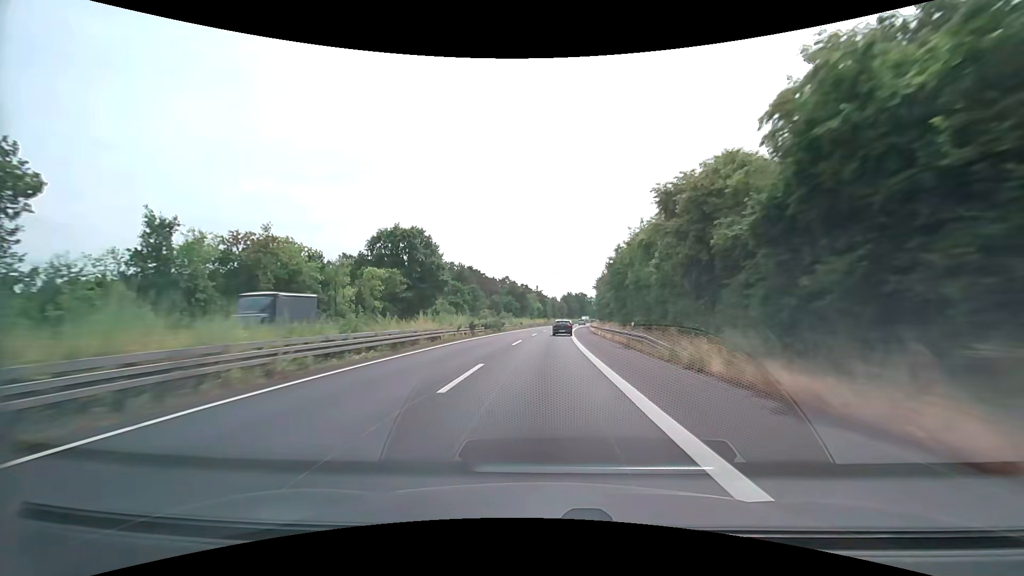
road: trunk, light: Day
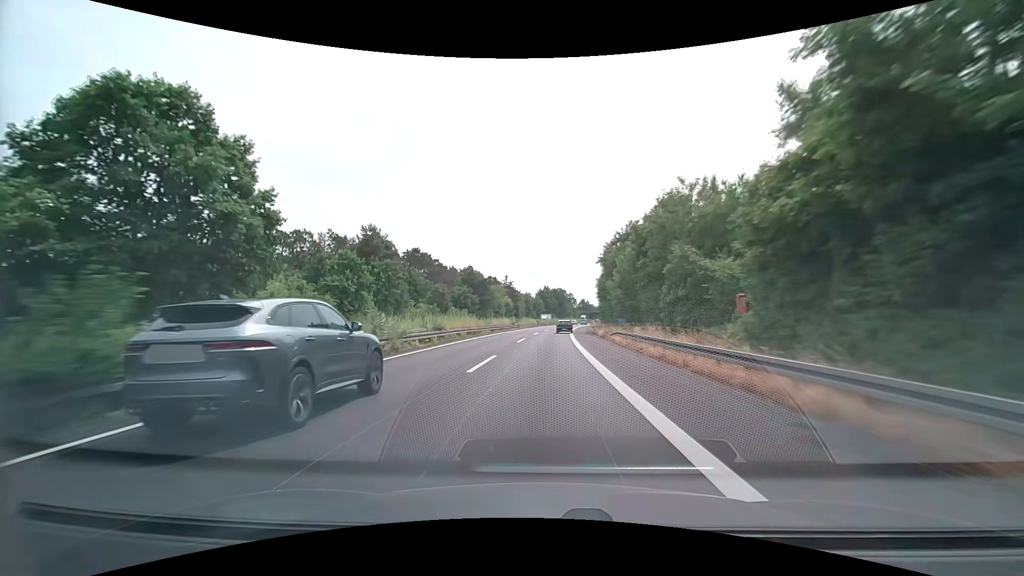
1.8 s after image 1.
(+1.4, +49.9) m; +3°
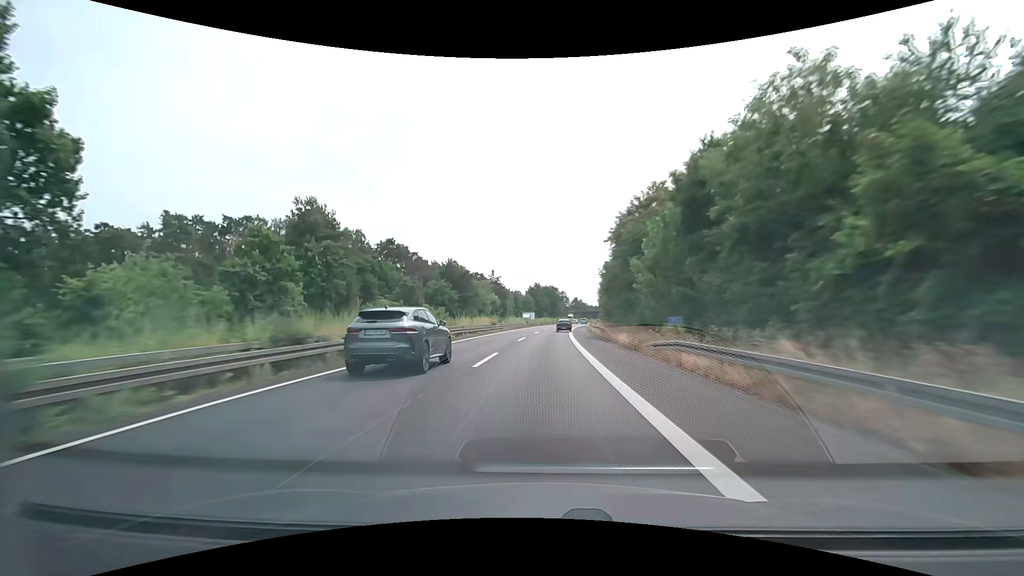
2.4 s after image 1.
(+0.1, +16.6) m; +1°
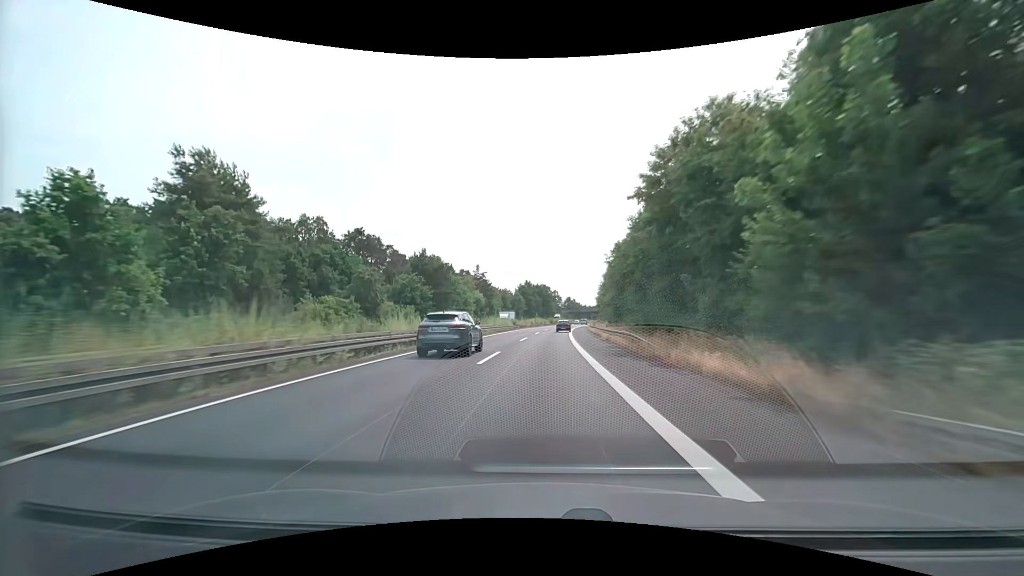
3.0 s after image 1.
(+0.1, +16.6) m; +1°
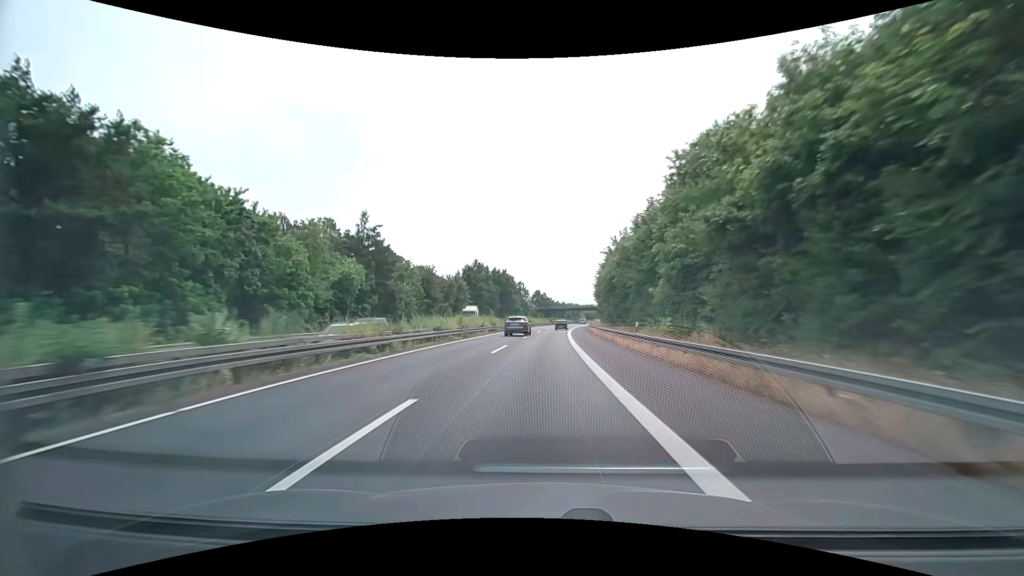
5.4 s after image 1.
(+2.1, +66.5) m; +4°
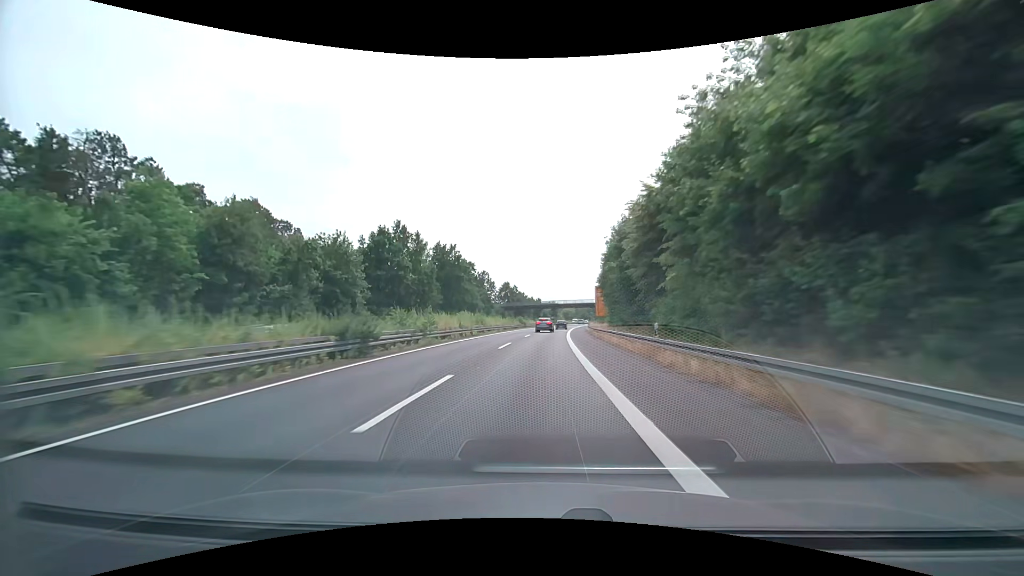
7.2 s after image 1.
(+1.2, +49.9) m; +3°
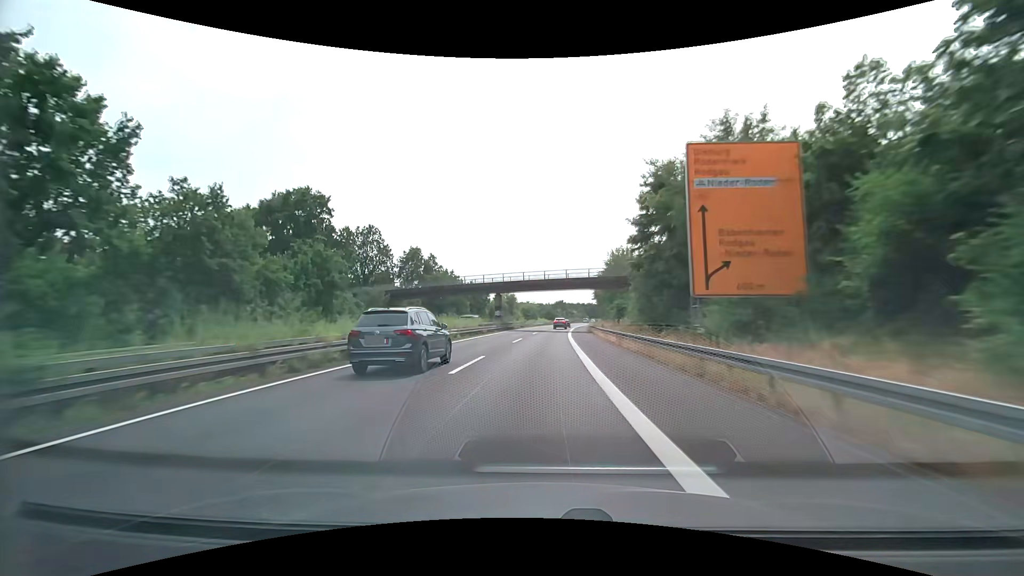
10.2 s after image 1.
(+3.4, +83.1) m; +5°
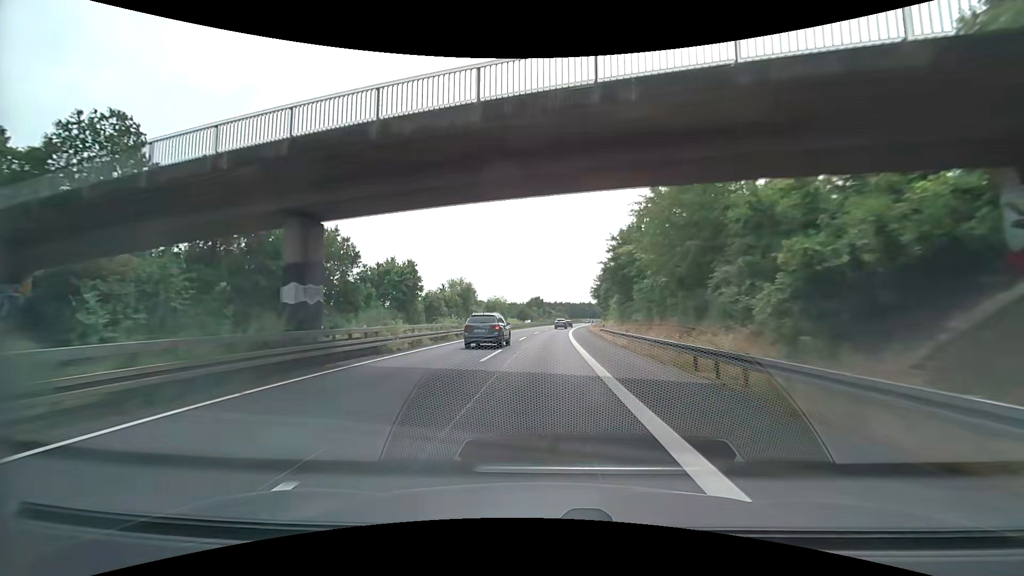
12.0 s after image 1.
(+1.1, +49.9) m; +3°
(0, +10) (0, +20) (0, +30) (+1, +40) (+1, +50) (+2, +60) (+2, +70) (+3, +80) (+4, +90) (+5, +100) m
